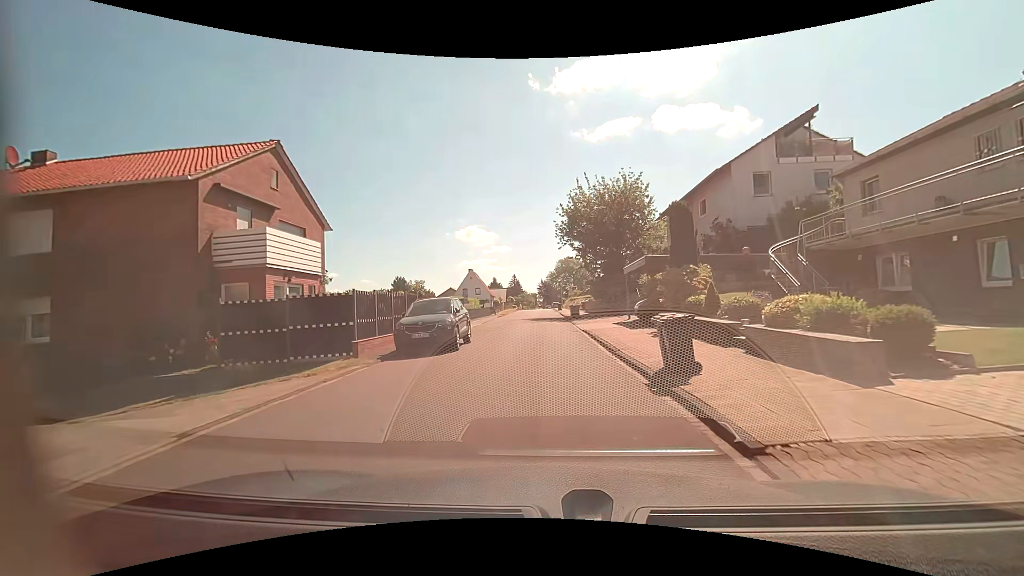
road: residential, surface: asphalt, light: Day
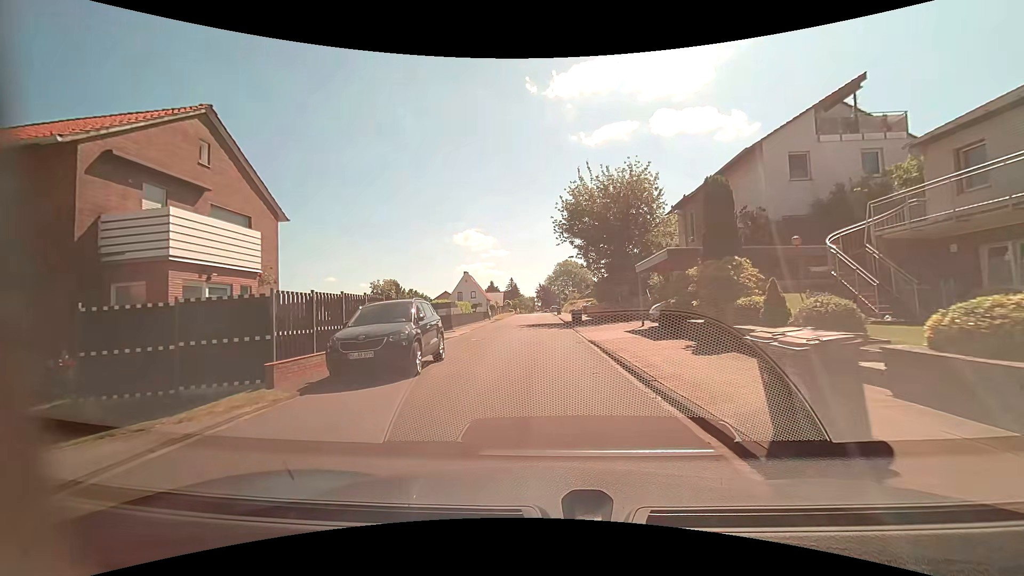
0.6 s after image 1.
(0.0, +4.3) m; +1°
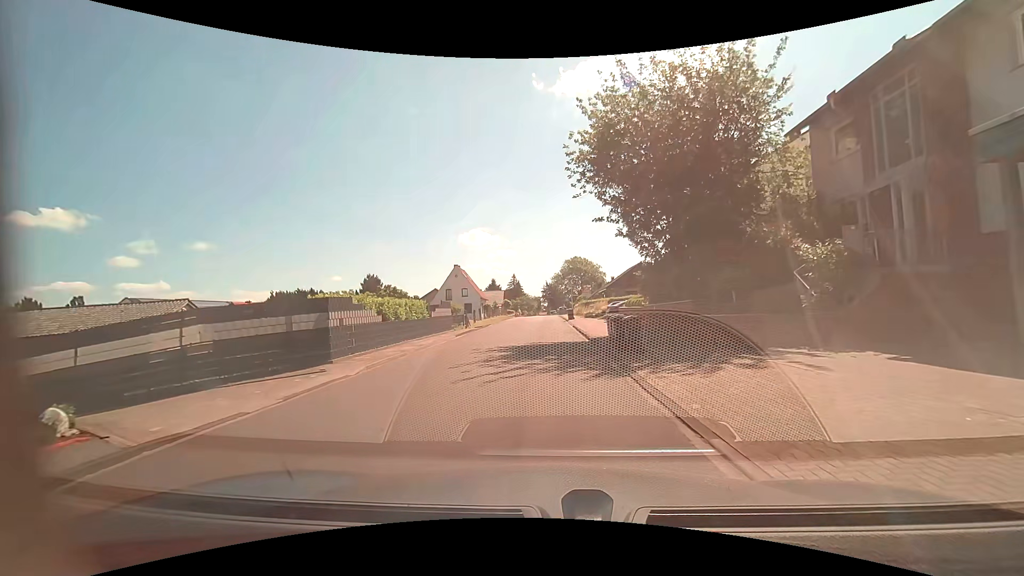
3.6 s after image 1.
(-0.1, +18.2) m; -2°
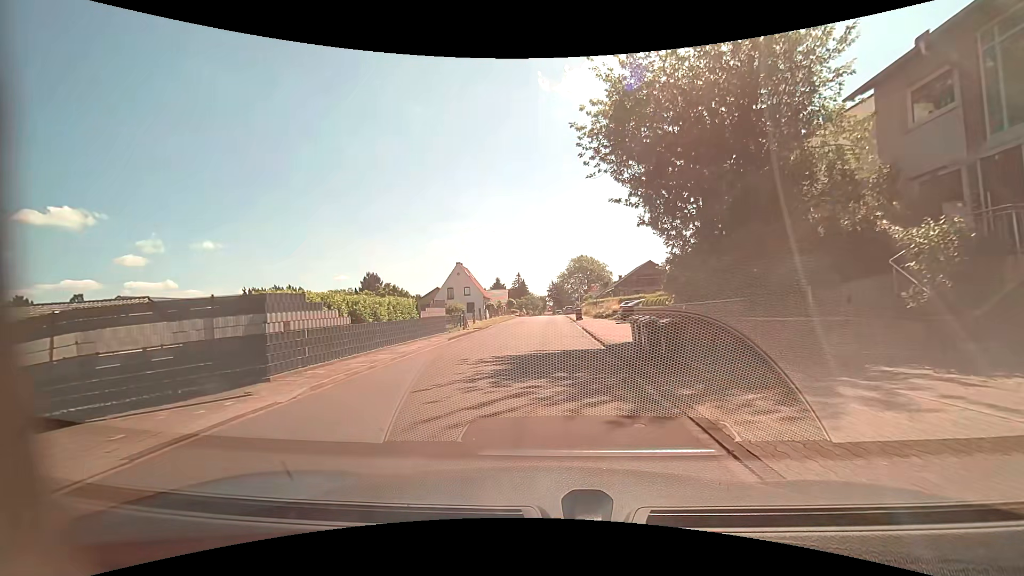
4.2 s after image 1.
(0.0, +3.3) m; 0°
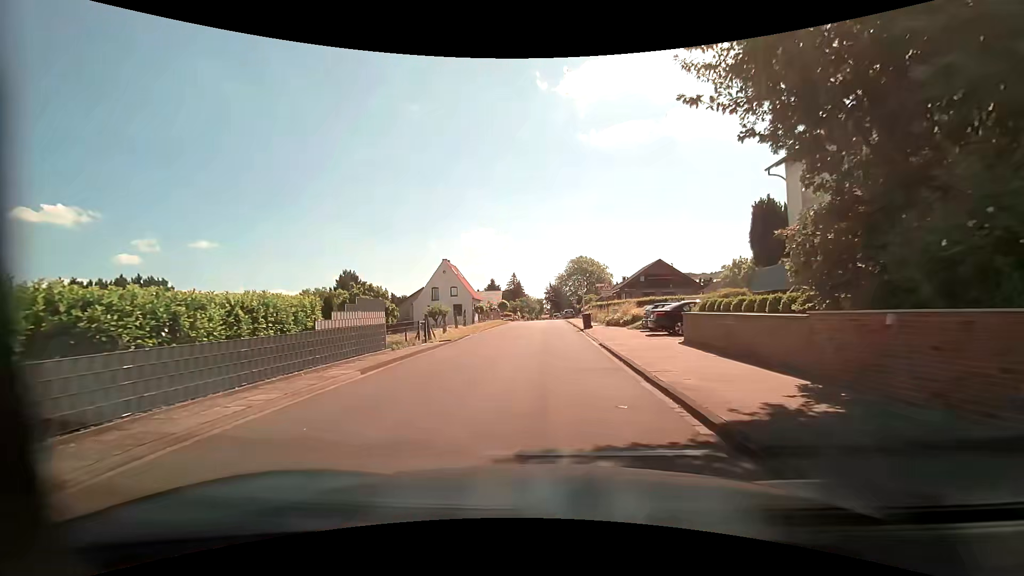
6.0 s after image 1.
(0.0, +9.9) m; 0°
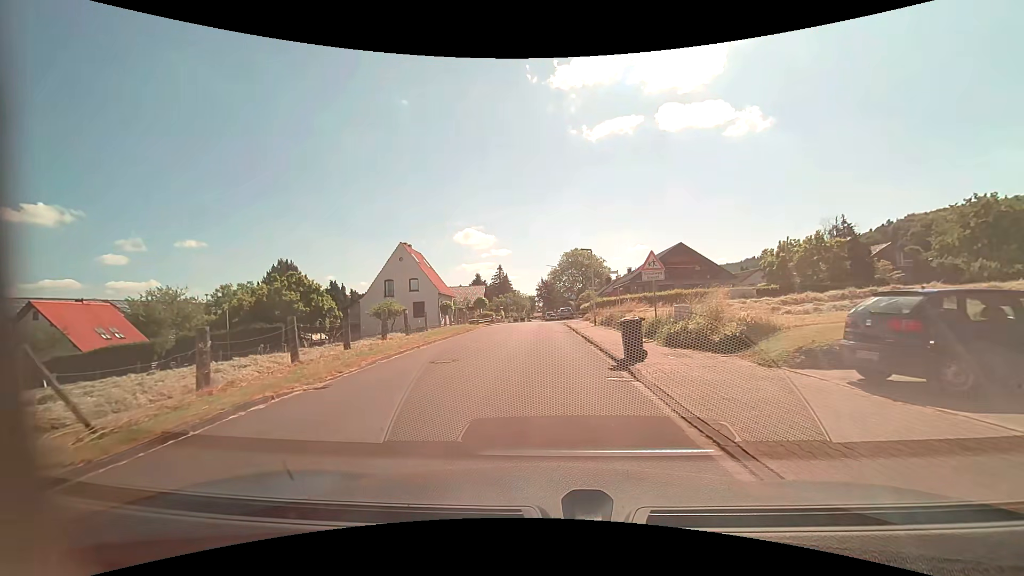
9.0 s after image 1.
(+0.4, +18.4) m; +1°
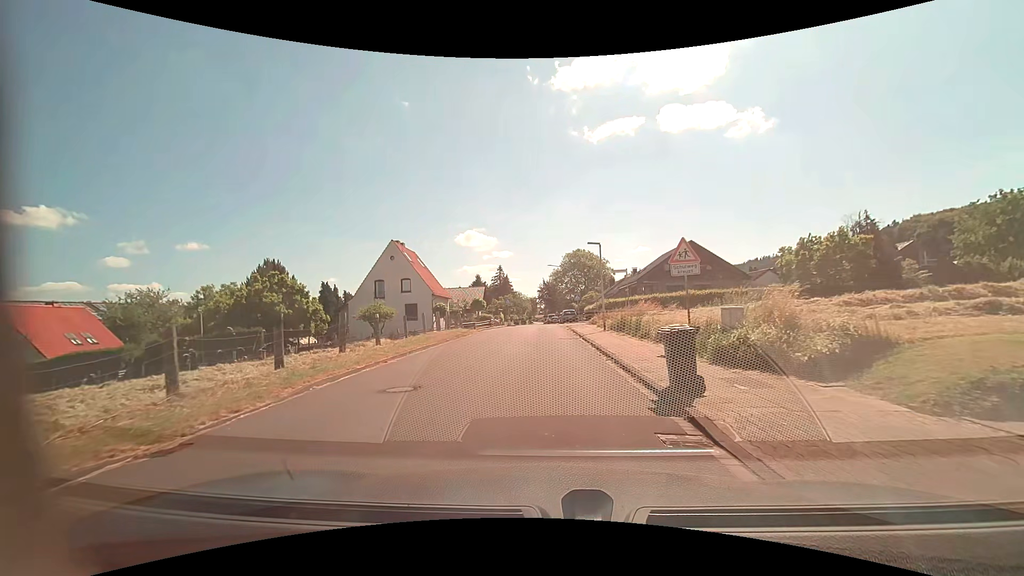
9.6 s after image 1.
(0.0, +3.9) m; 0°
(0, +10) (0, +20) (0, +30) (0, +40) (0, +50) (0, +60) (0, +70) (0, +80) (0, +90) (-1, +100) m
